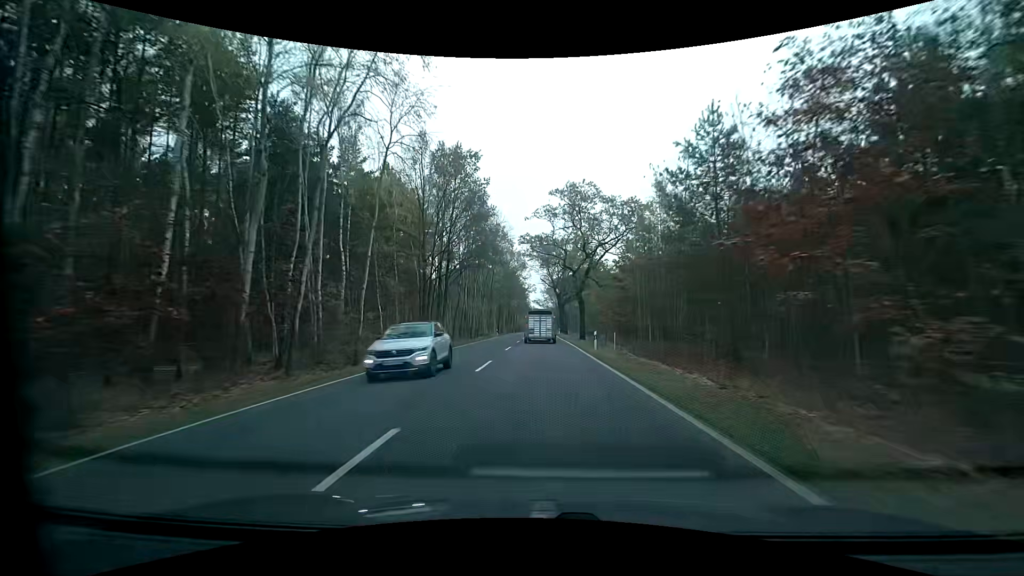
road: primary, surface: asphalt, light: Day
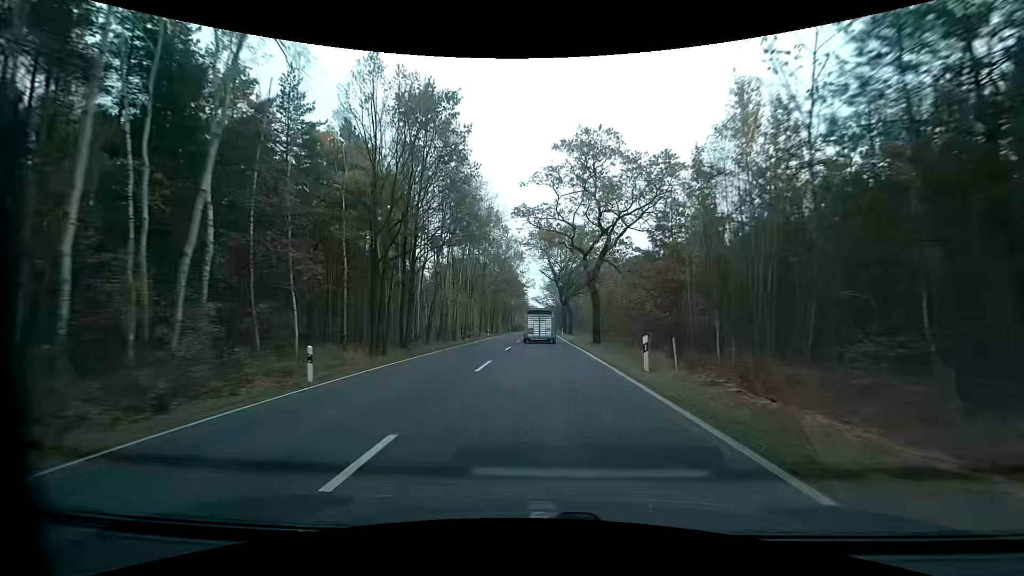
(0.0, +12.4) m; 0°
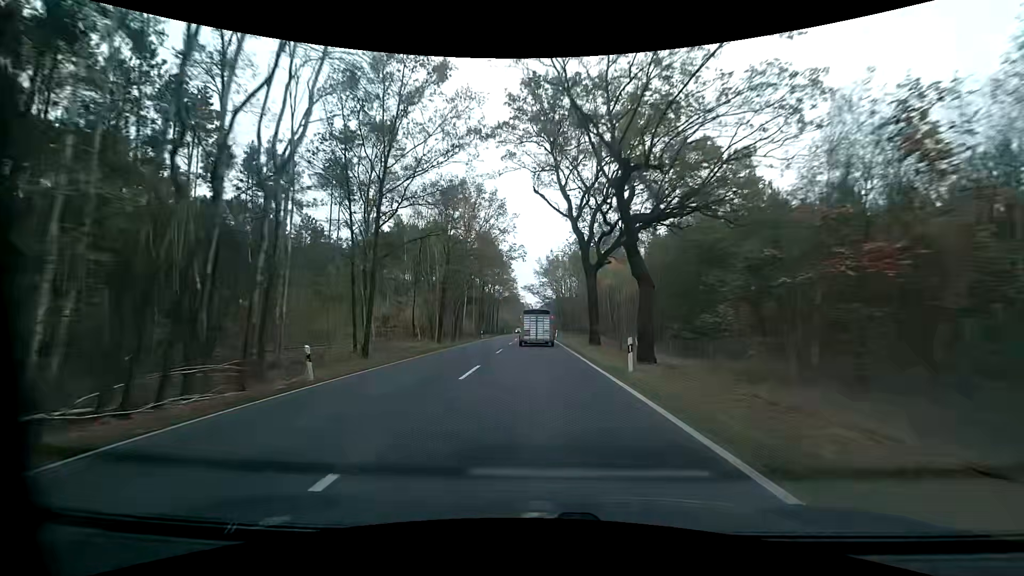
(+0.2, +49.2) m; +1°
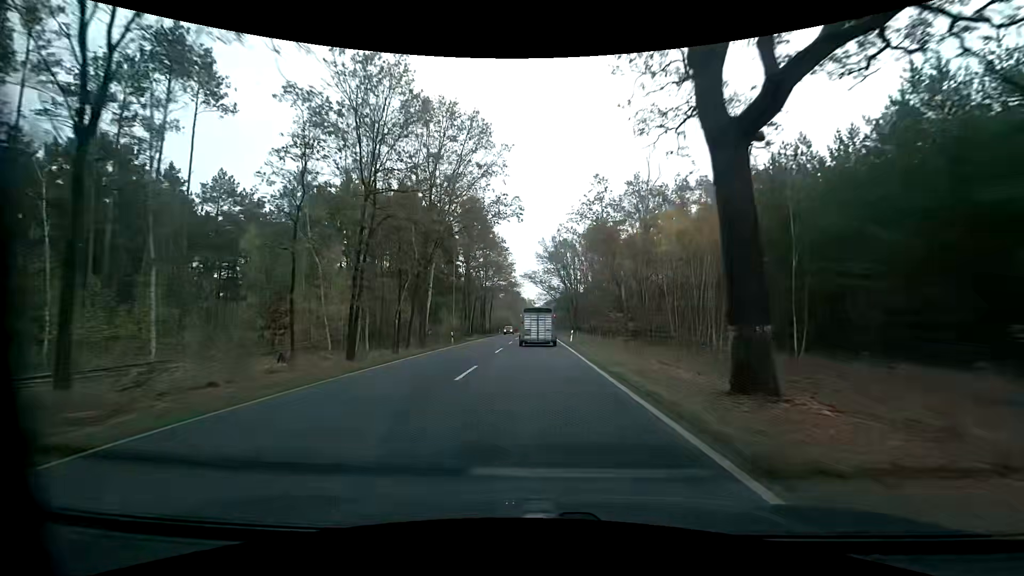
(0.0, +24.3) m; 0°
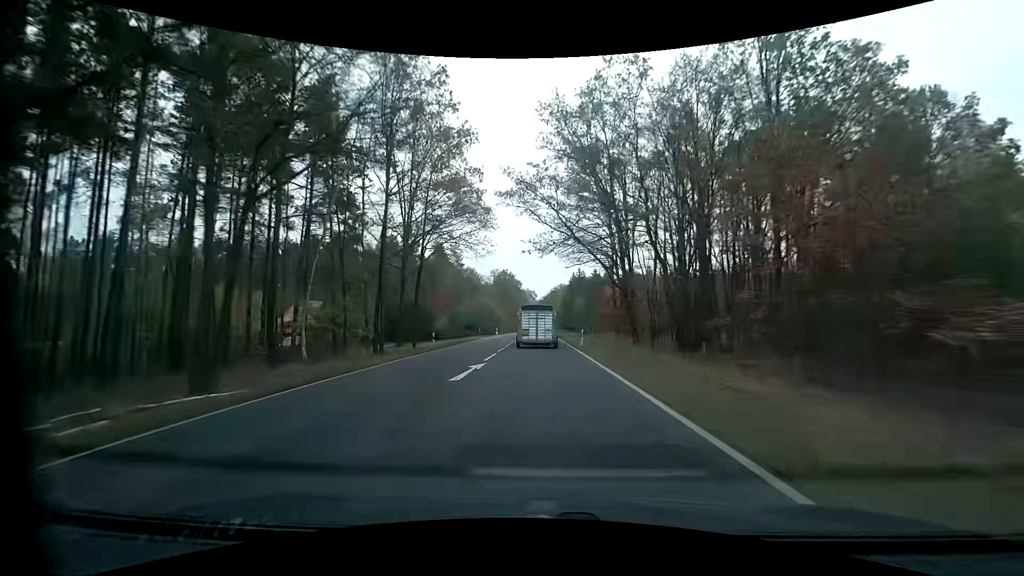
(0.0, +59.7) m; 0°
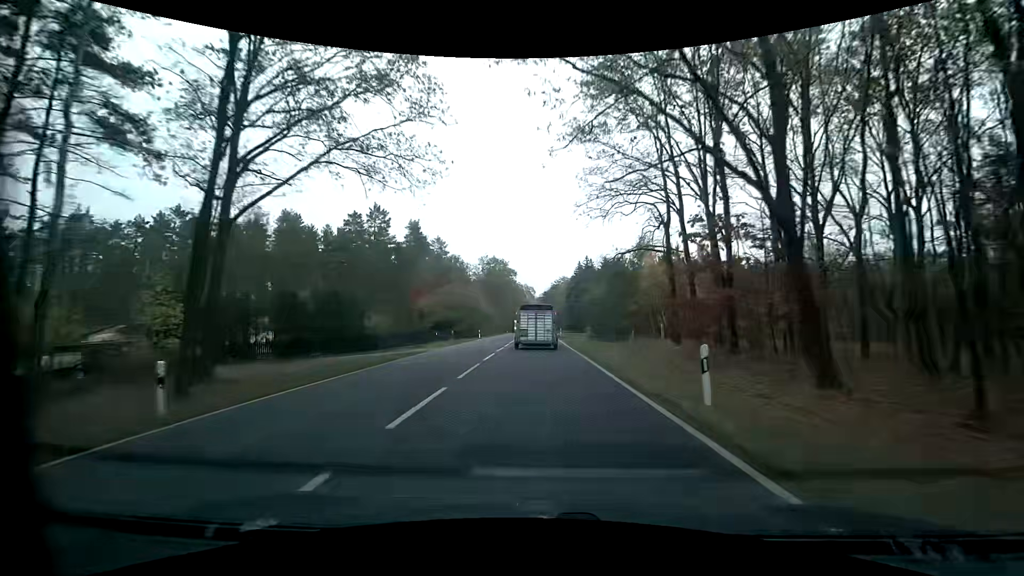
(+0.1, +23.4) m; 0°
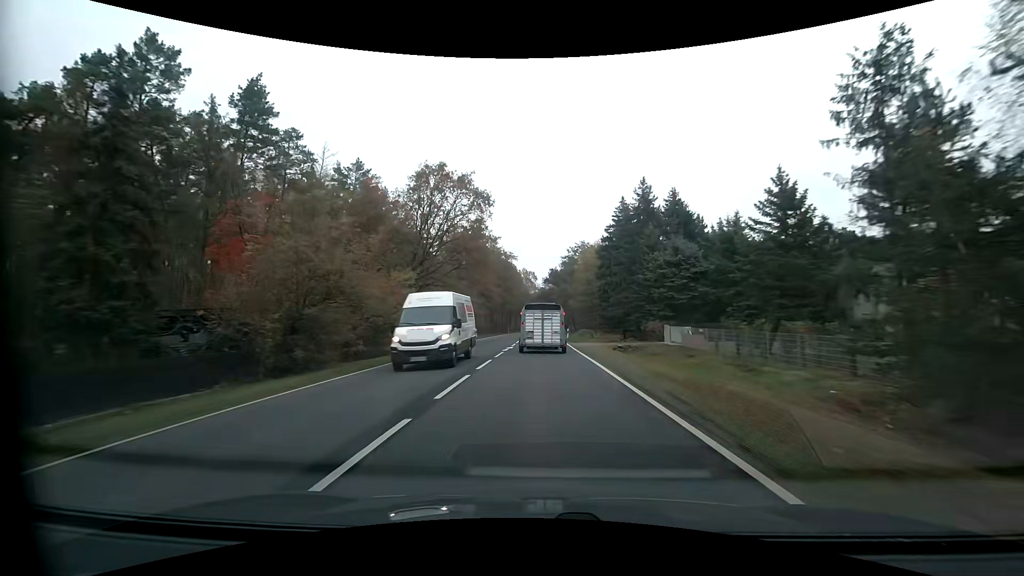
(+0.1, +57.2) m; 0°
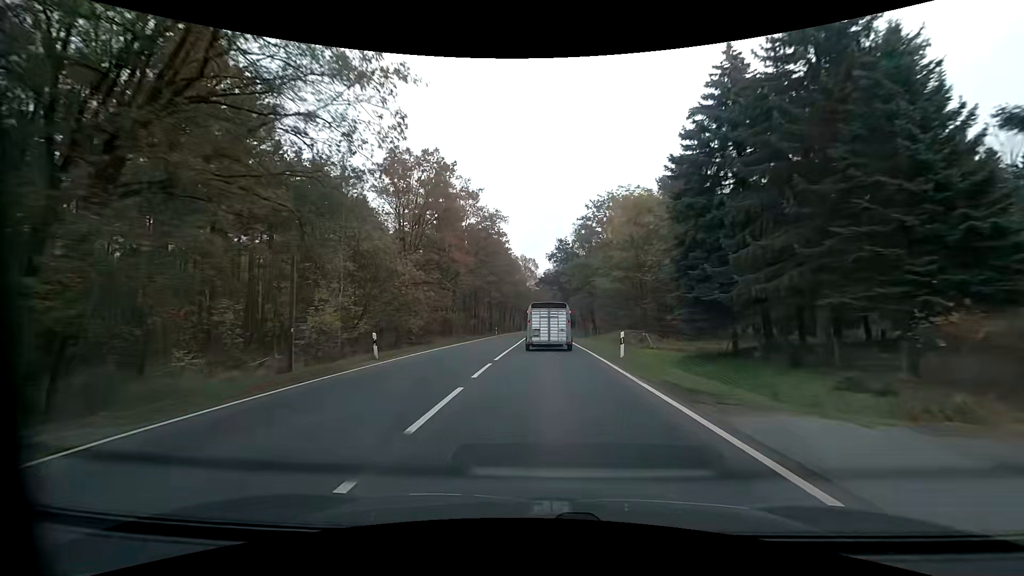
(0.0, +32.4) m; 0°
(0, +10) (0, +20) (0, +30) (0, +40) (0, +50) (0, +60) (0, +70) (+1, +80) (+1, +90) (+1, +100) m
